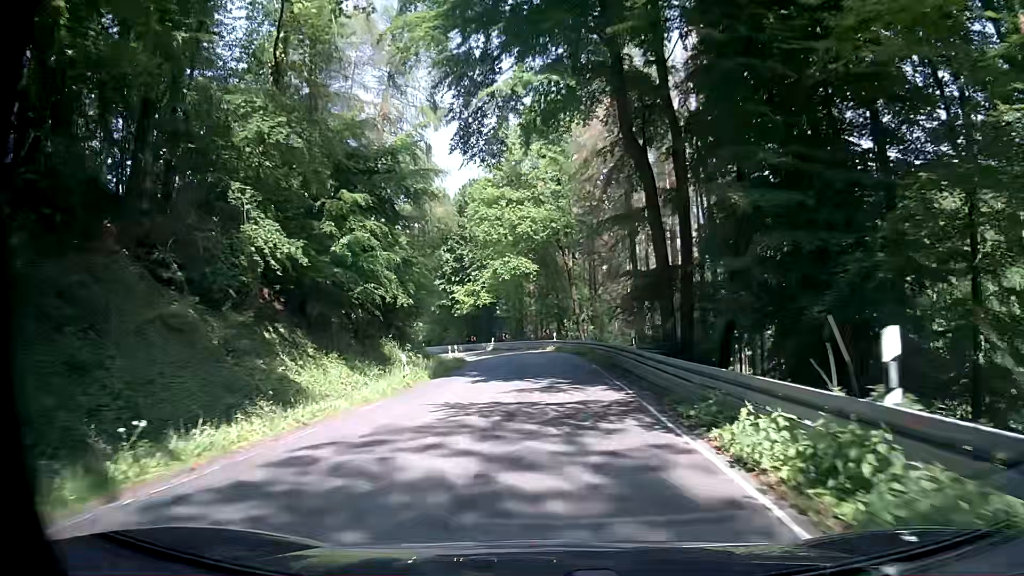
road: secondary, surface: asphalt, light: Day
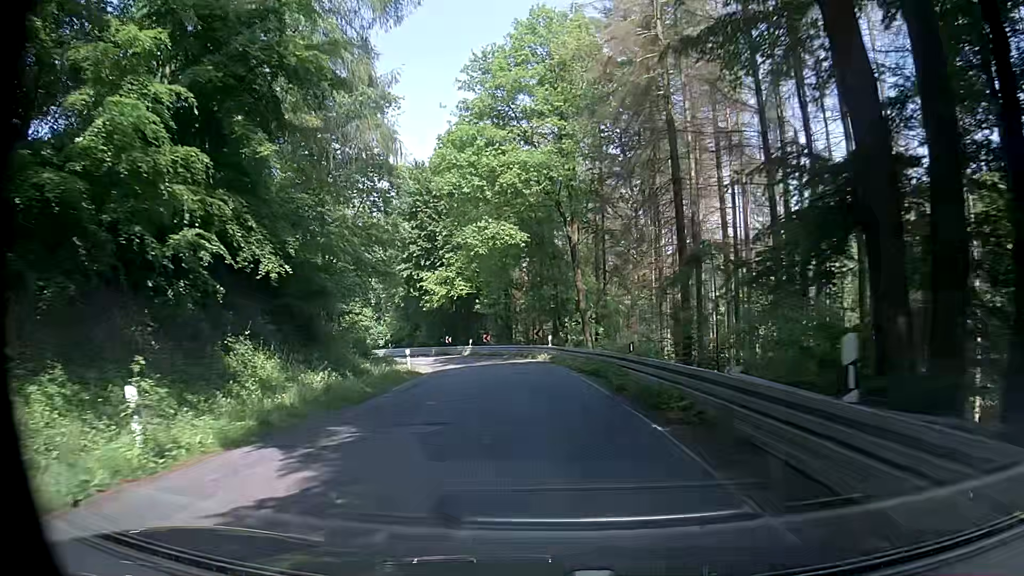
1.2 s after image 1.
(+0.5, +15.4) m; +1°
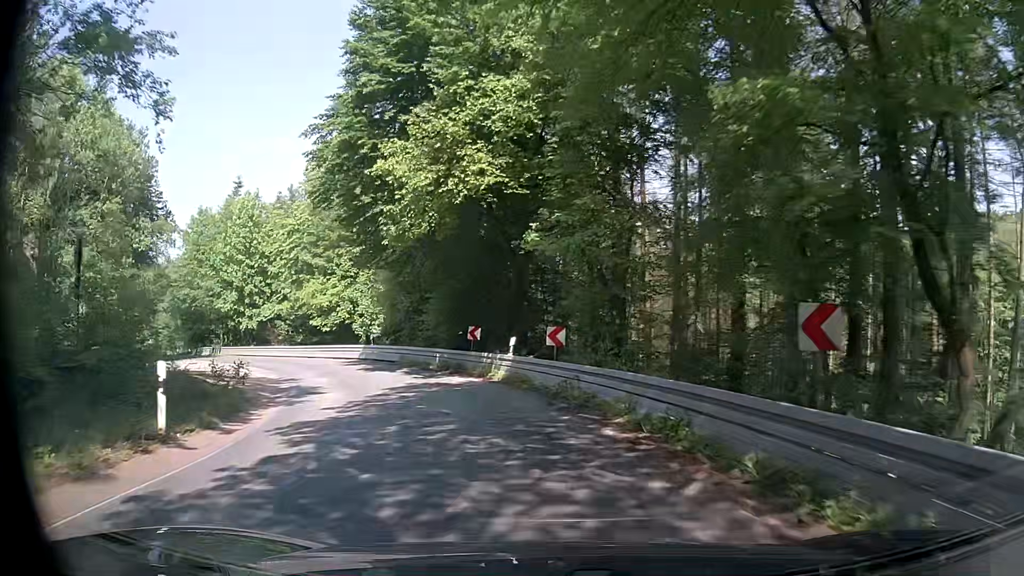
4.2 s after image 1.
(-1.3, +36.4) m; -7°
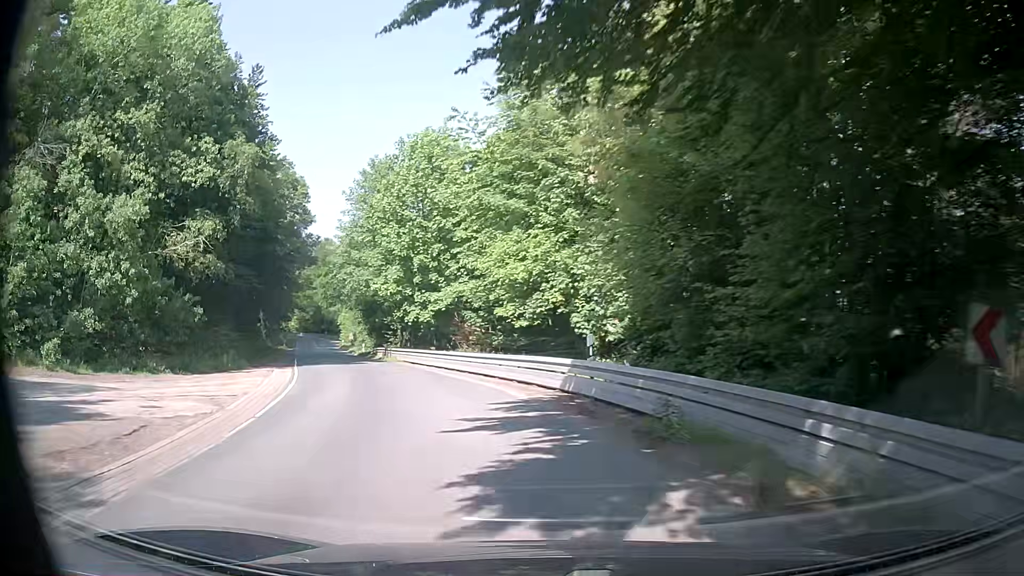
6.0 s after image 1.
(-3.5, +20.9) m; -21°
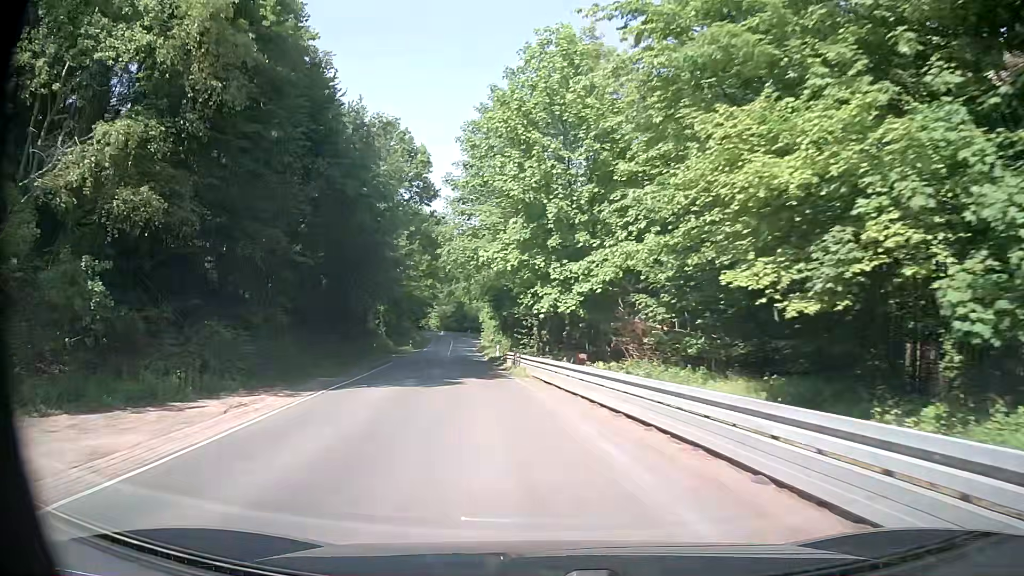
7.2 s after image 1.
(-1.9, +15.0) m; -15°
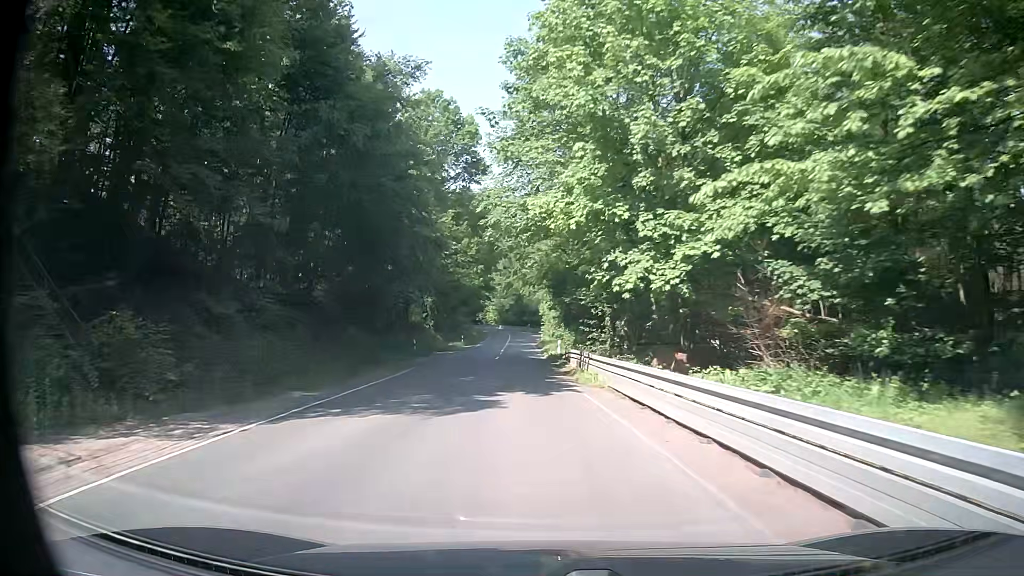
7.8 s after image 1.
(-0.3, +7.9) m; -5°
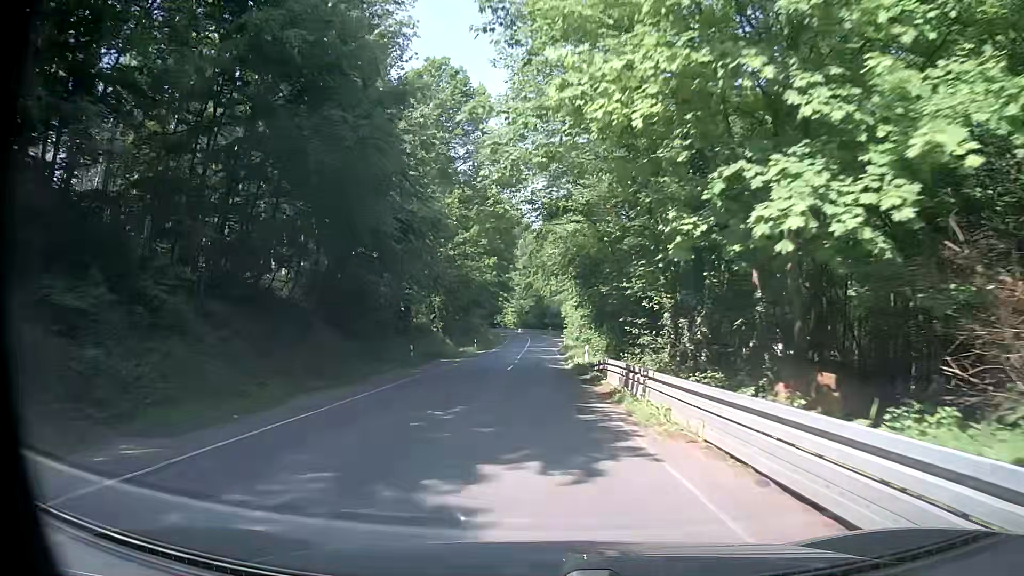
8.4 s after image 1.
(-0.1, +8.2) m; -2°
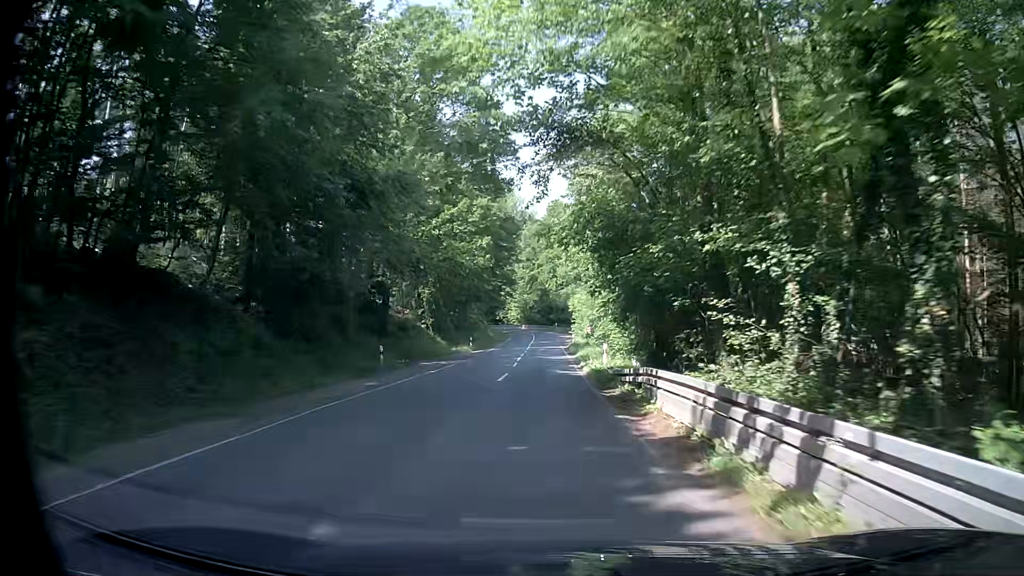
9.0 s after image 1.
(0.0, +8.5) m; 0°
(0, +10) (0, +20) (0, +30) (-1, +40) (-1, +50) (-1, +60) (-1, +70) (-1, +80) (-2, +90) (-3, +100) m
